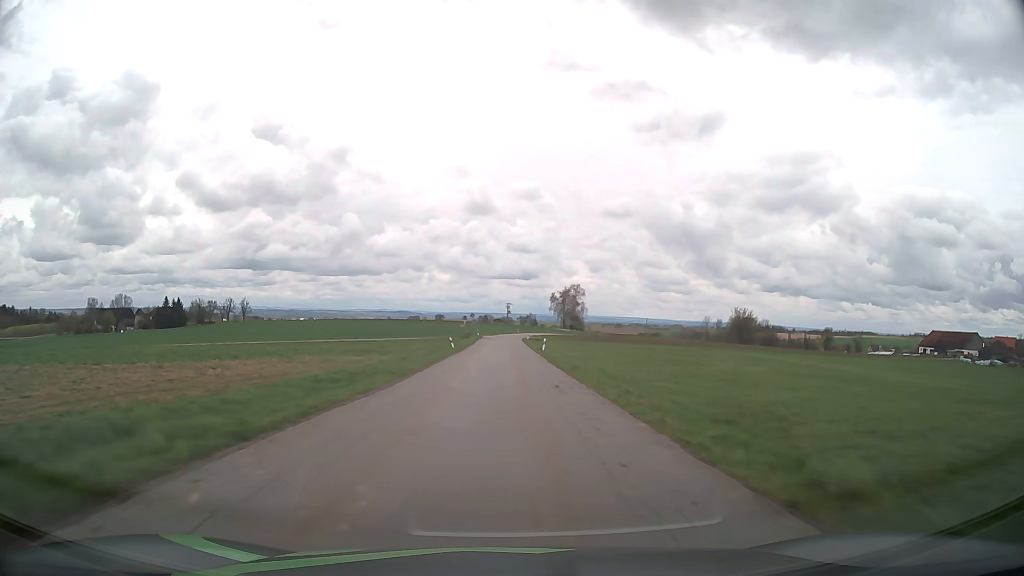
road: tertiary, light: Day
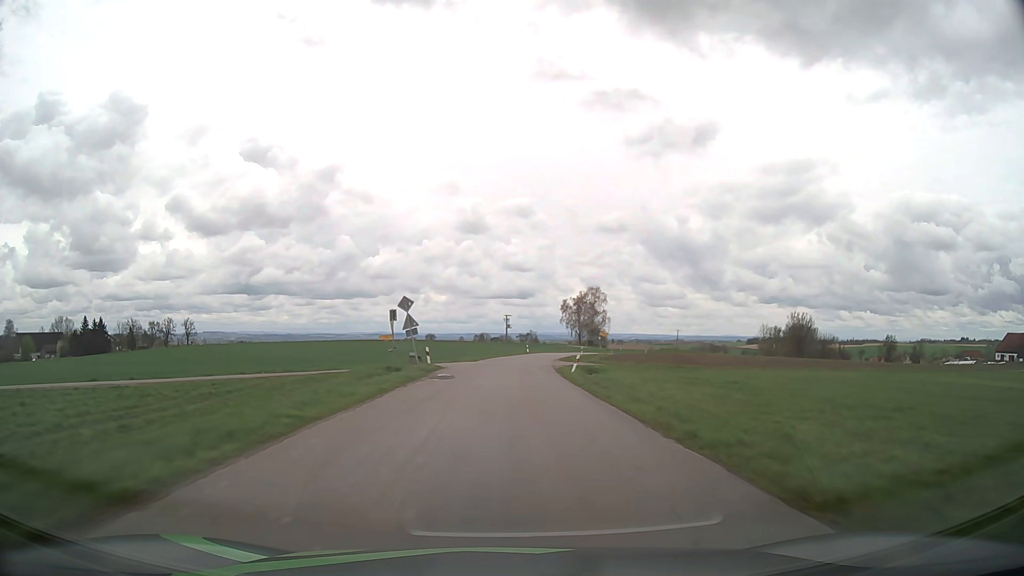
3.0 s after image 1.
(-0.3, +65.8) m; 0°
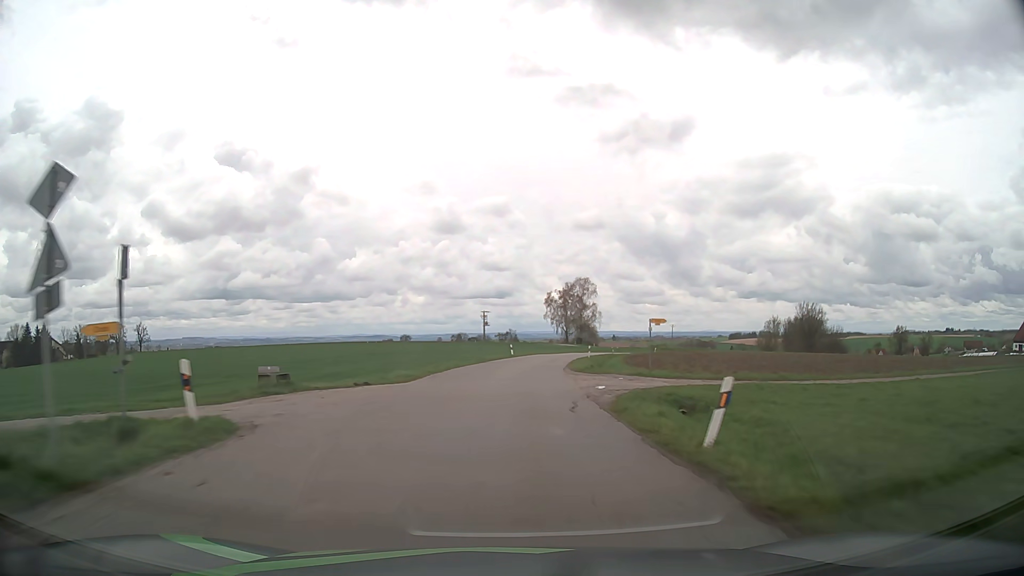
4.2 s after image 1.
(+0.3, +25.3) m; +2°
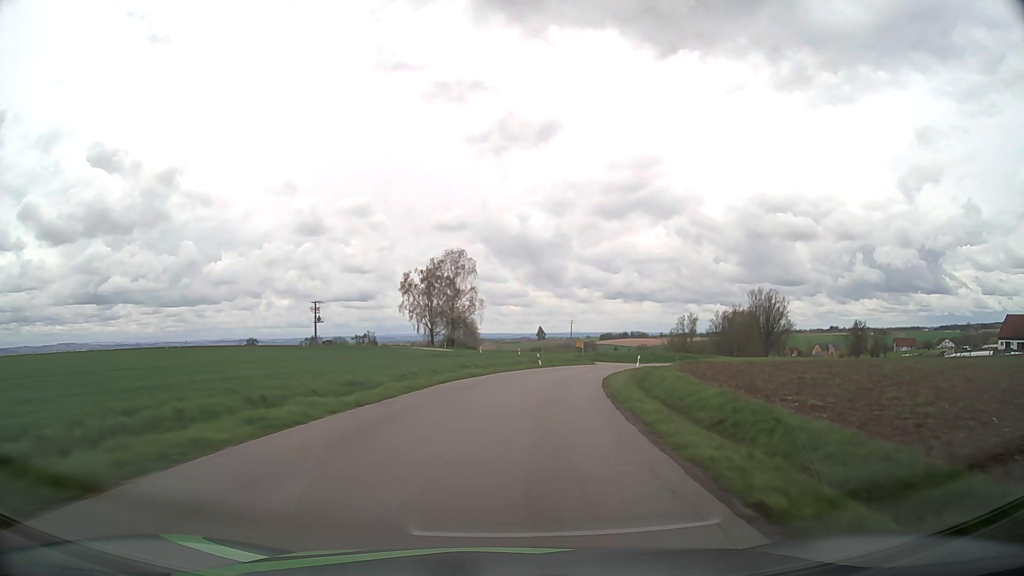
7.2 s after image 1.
(+4.9, +61.4) m; +11°
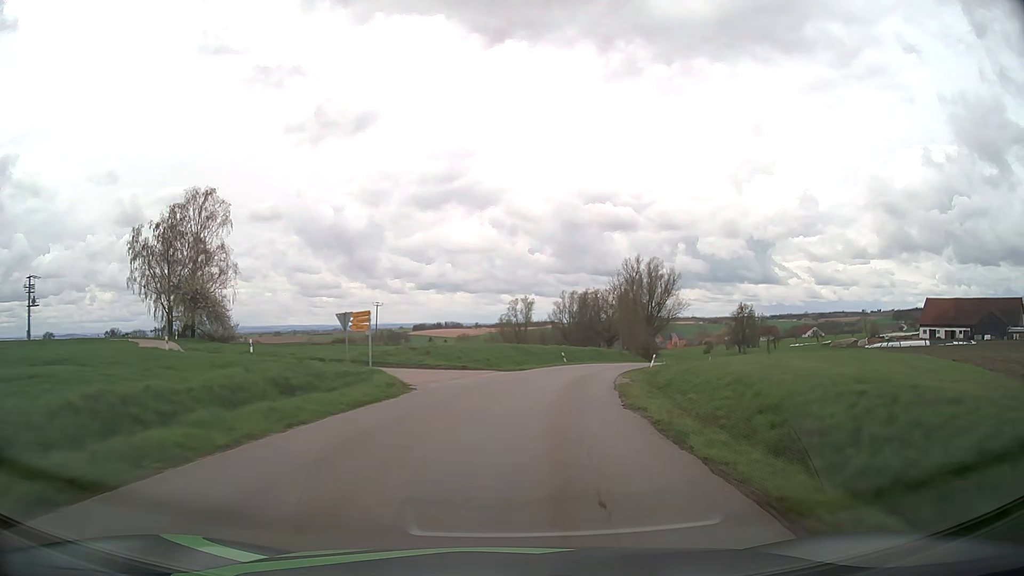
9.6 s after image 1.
(+5.9, +46.1) m; +15°
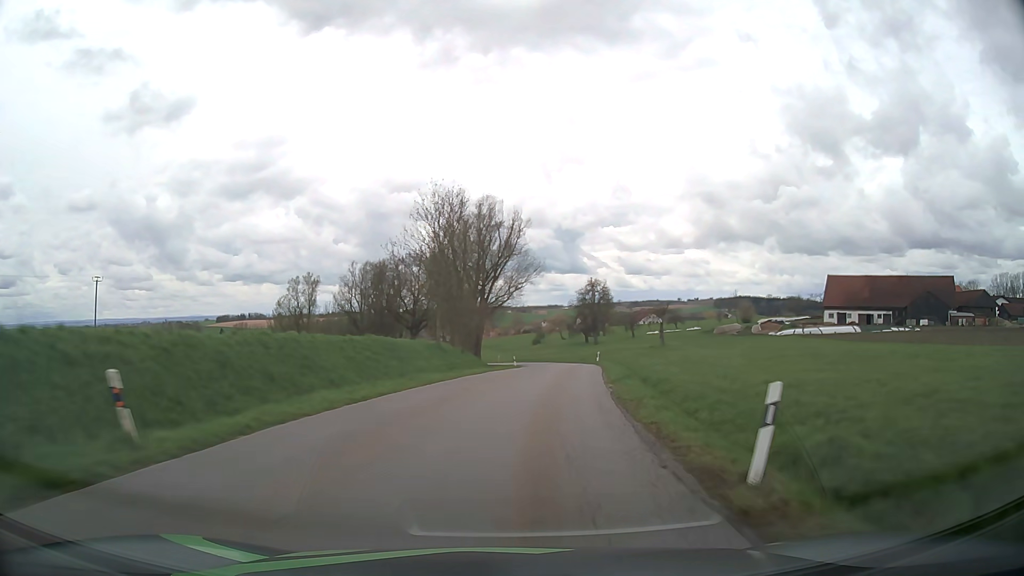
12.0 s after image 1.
(+6.9, +45.3) m; +17°
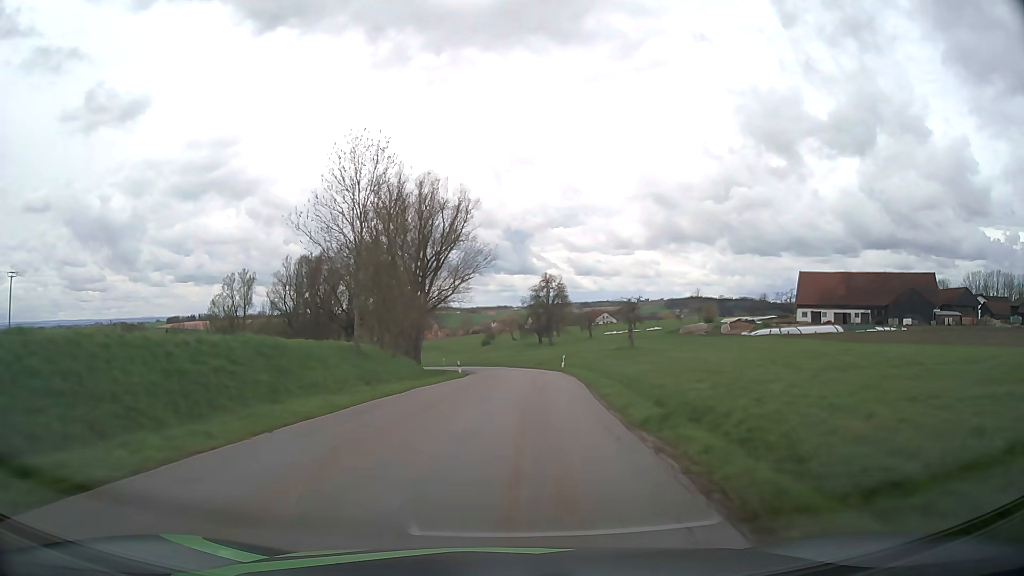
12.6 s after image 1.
(+0.4, +11.3) m; +4°
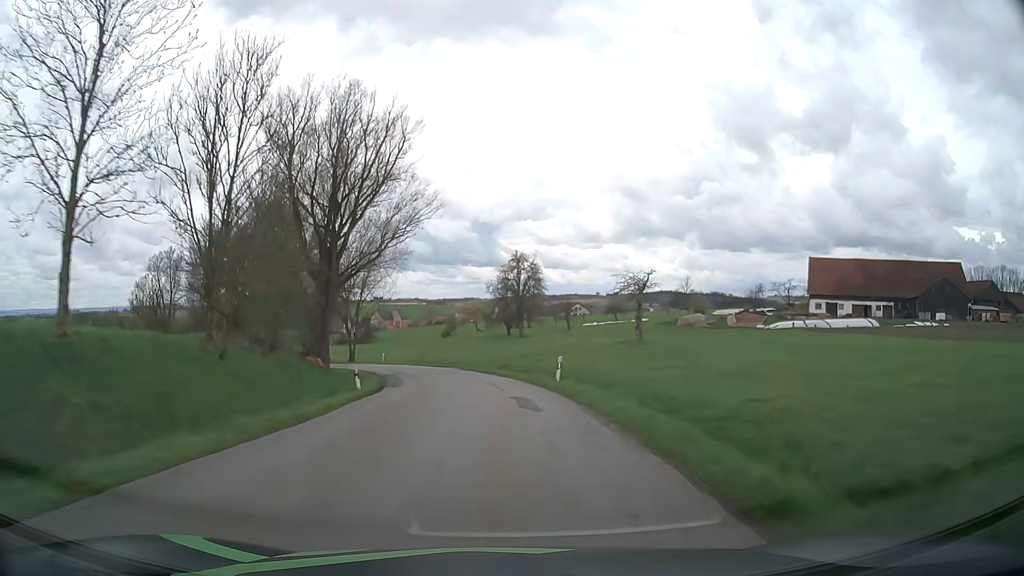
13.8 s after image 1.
(+1.2, +22.1) m; +4°
(0, +10) (0, +20) (-1, +30) (-3, +40) (-6, +49) (-9, +59) (-13, +68) (-18, +77) (-23, +85) (-29, +93) m
